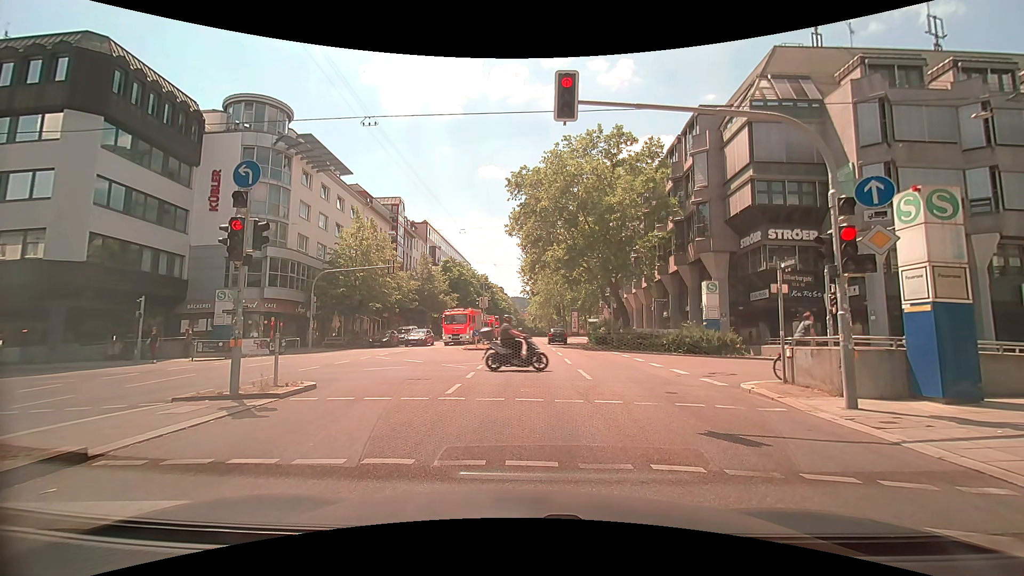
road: secondary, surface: asphalt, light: Day
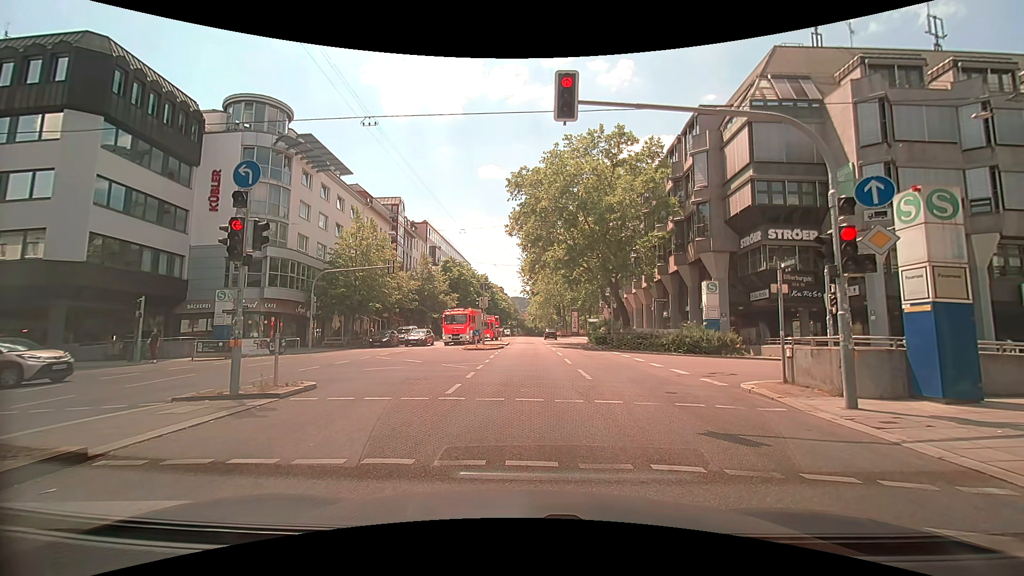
(0.0, 0.0) m; 0°
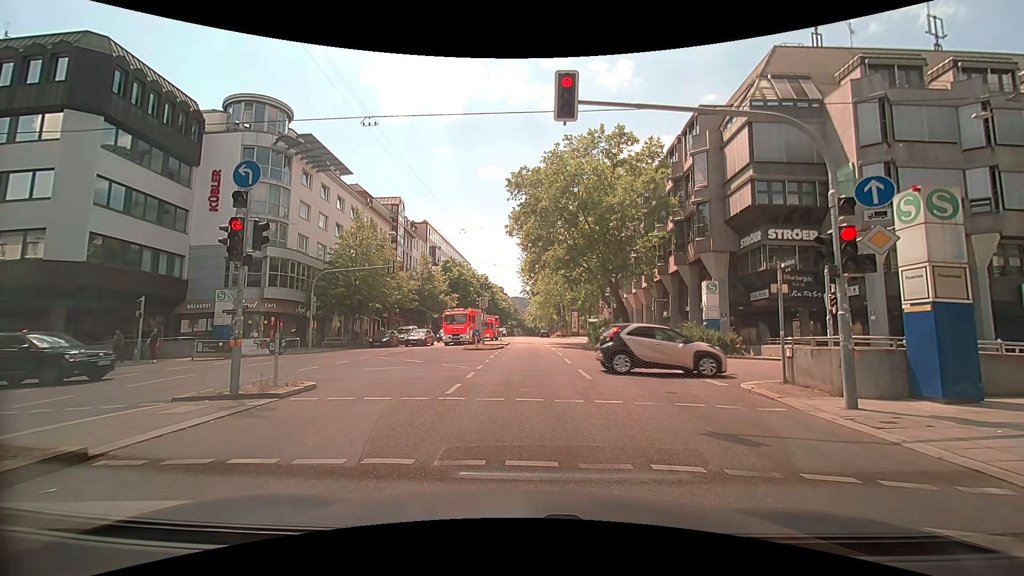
(0.0, 0.0) m; 0°
(0, +10) (0, +20) (-1, +30) (-1, +40) (-1, +50) (-1, +60) (-1, +70) (-2, +80) (-2, +90) (-2, +100) m
